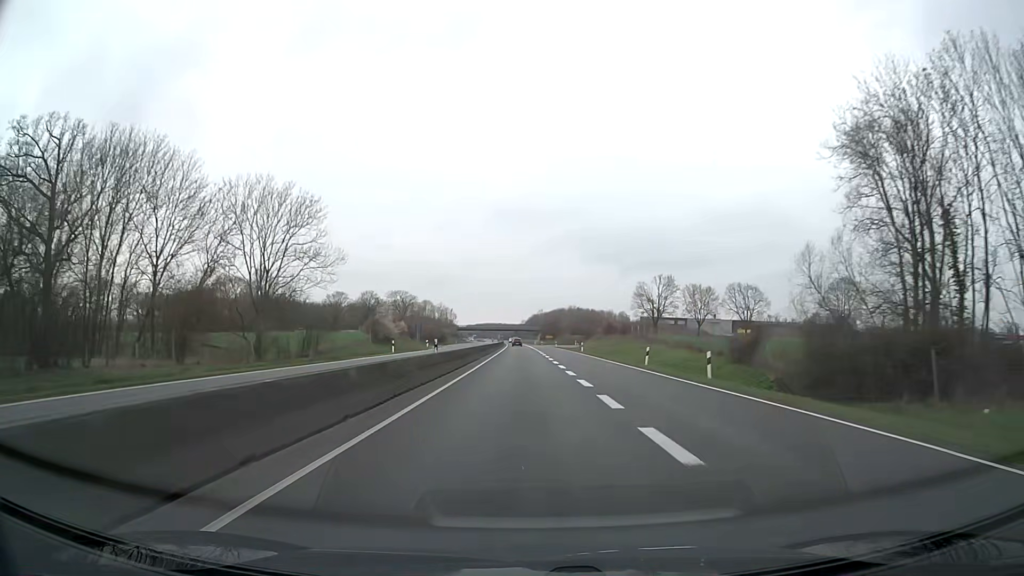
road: trunk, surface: asphalt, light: Day
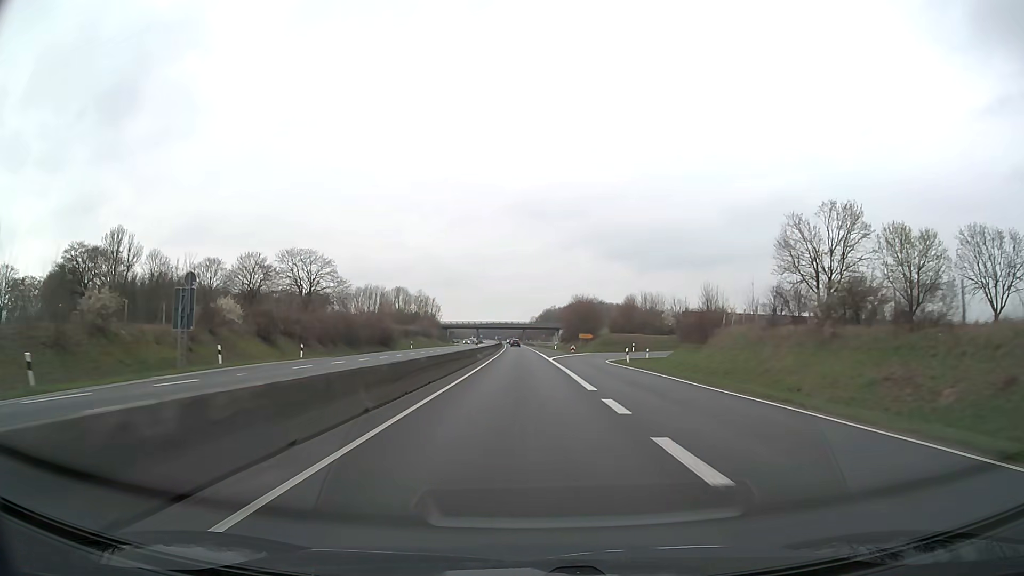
(-0.7, +79.2) m; -1°
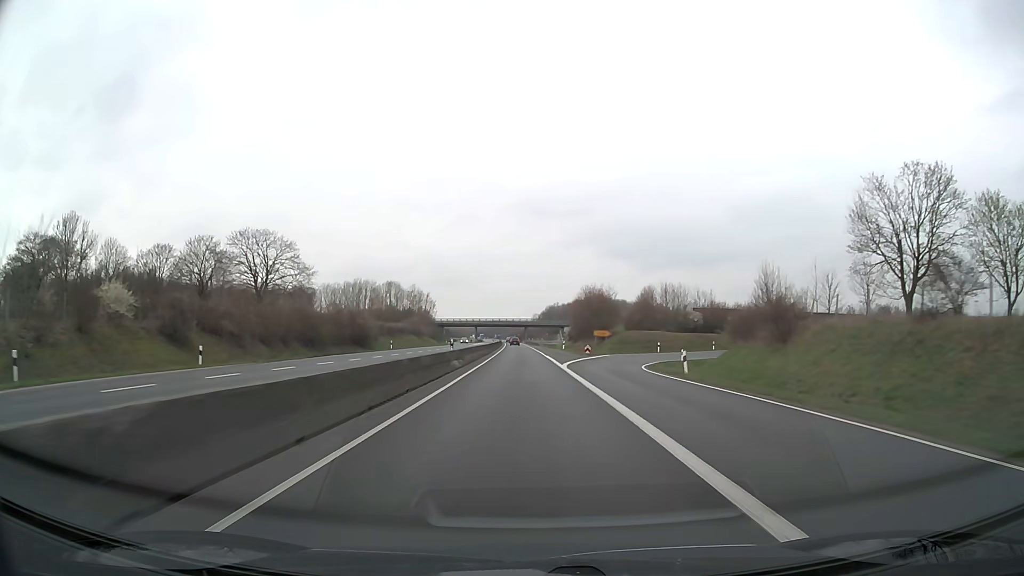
(0.0, +15.8) m; 0°
(0, +10) (0, +20) (0, +30) (0, +40) (0, +50) (0, +60) (-1, +70) (-1, +80) (-1, +90) (-1, +100) m
